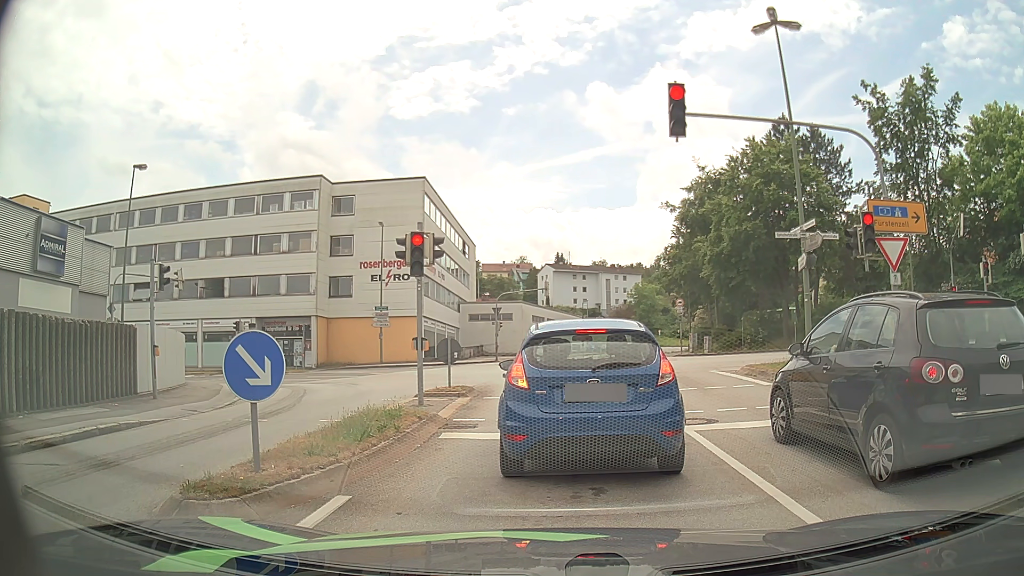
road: tertiary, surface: asphalt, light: Day
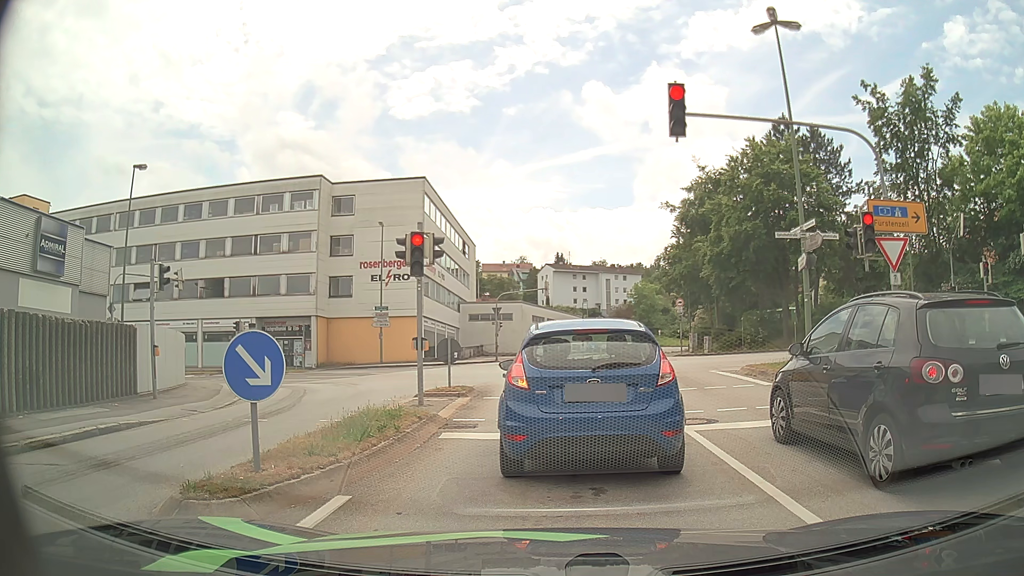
(0.0, 0.0) m; 0°
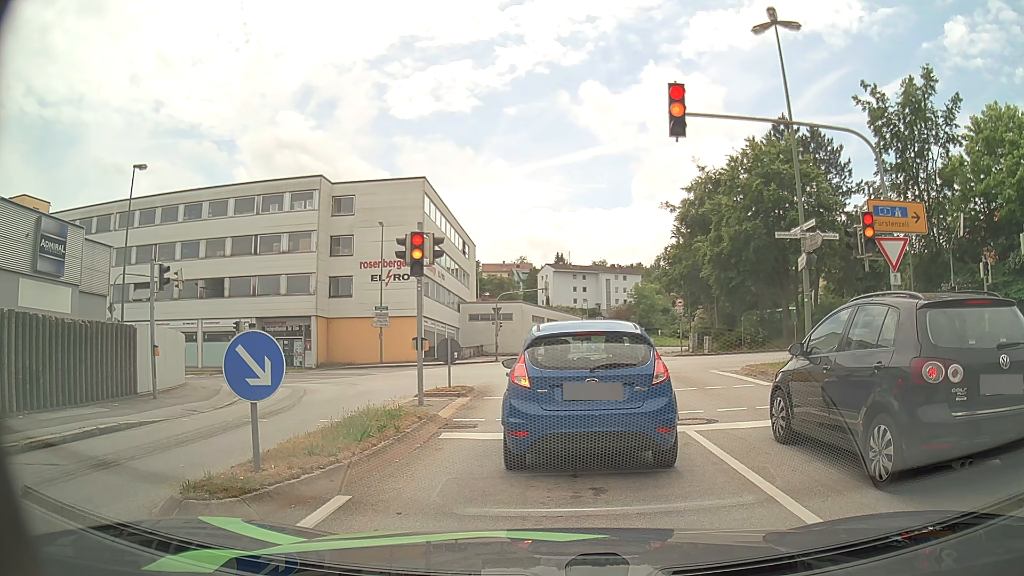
(0.0, 0.0) m; 0°
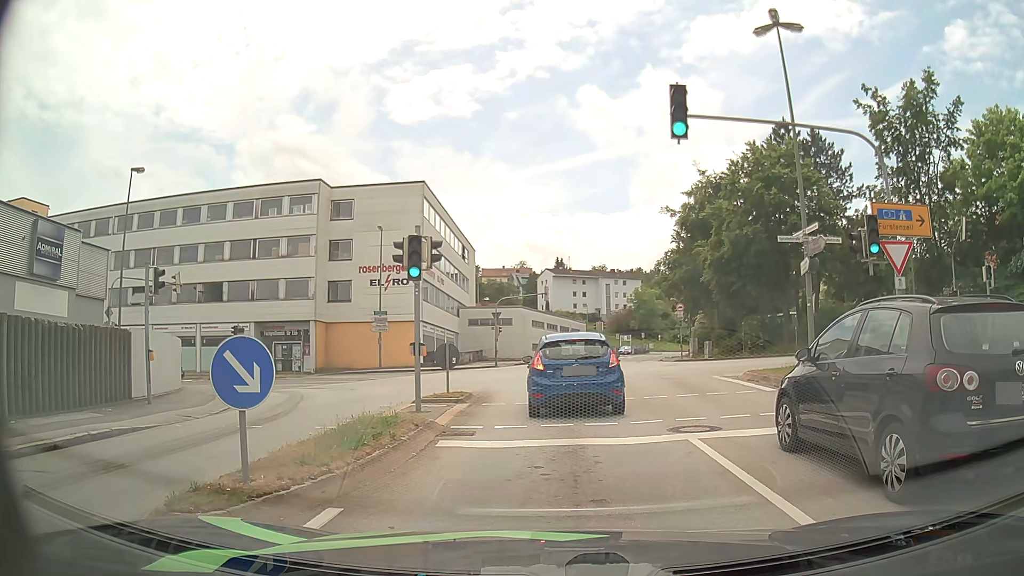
(0.0, +0.2) m; 0°
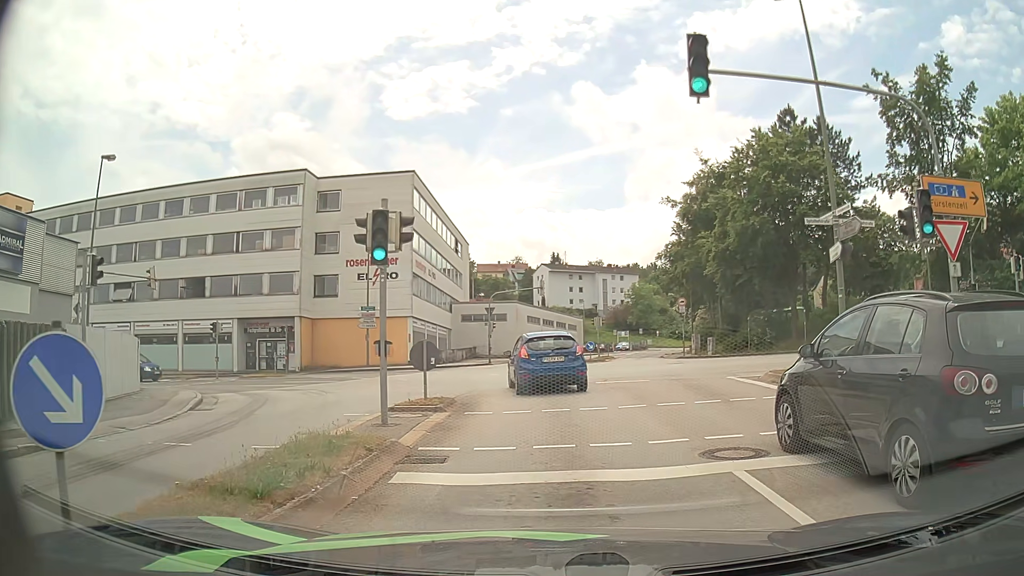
(0.0, +2.5) m; 0°
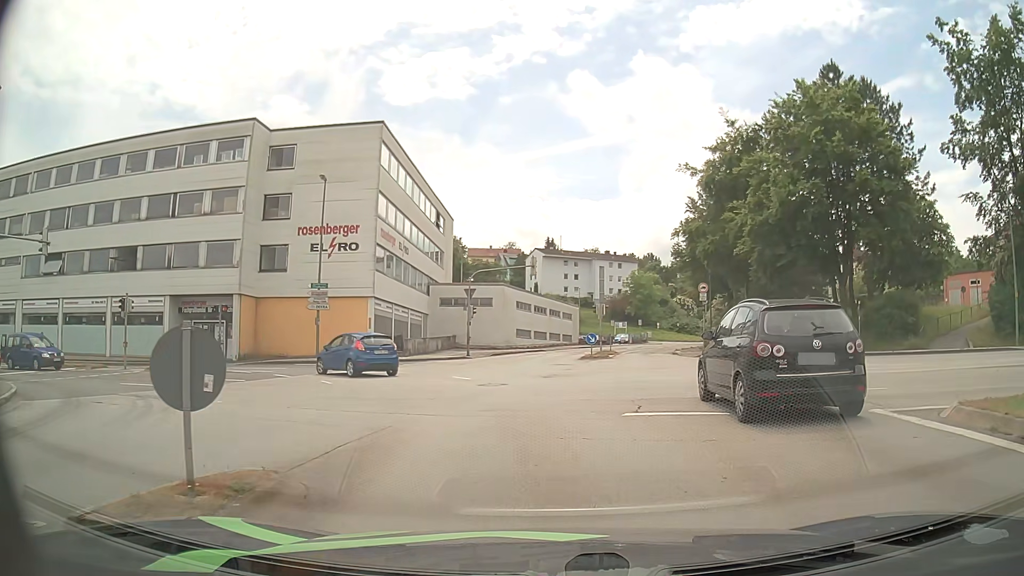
(0.0, +9.0) m; -1°
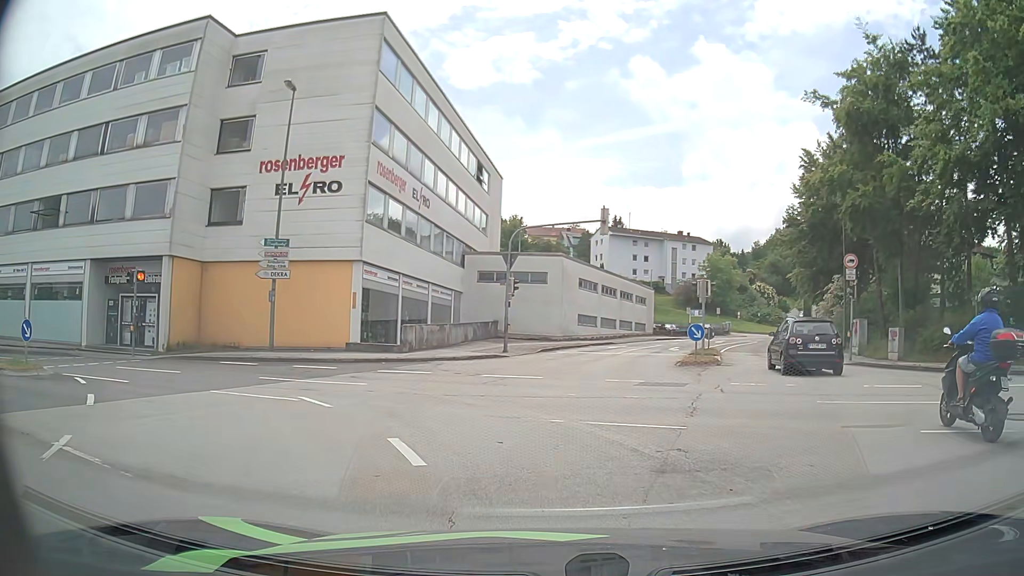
(-0.1, +13.7) m; -4°
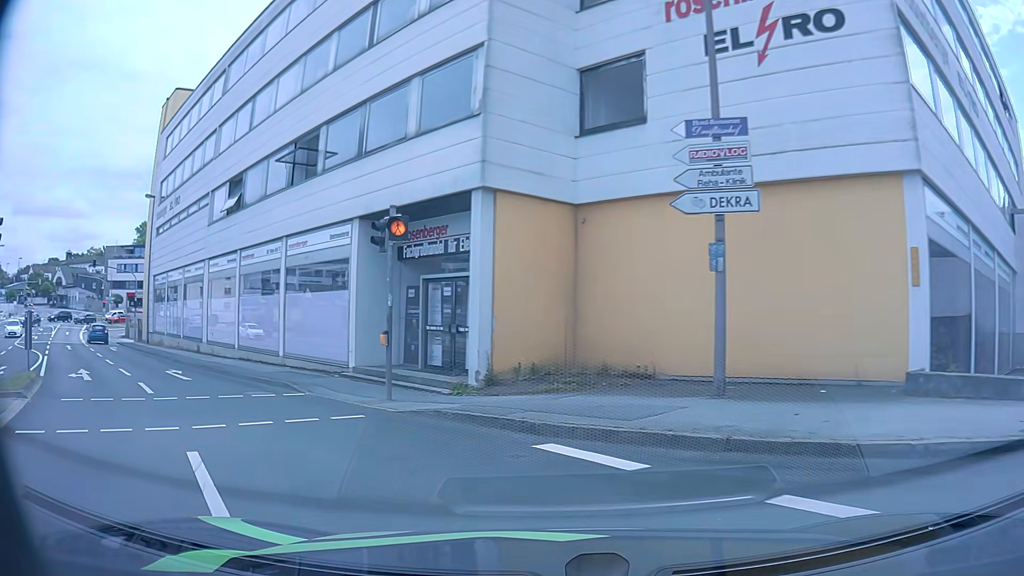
(-4.3, +14.7) m; -41°
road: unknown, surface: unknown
(-3, +9) (-9, +17) (-16, +24) (-23, +31) (-30, +39) (-37, +46) (-43, +54) (-47, +63) (-48, +73) (-50, +83) m
